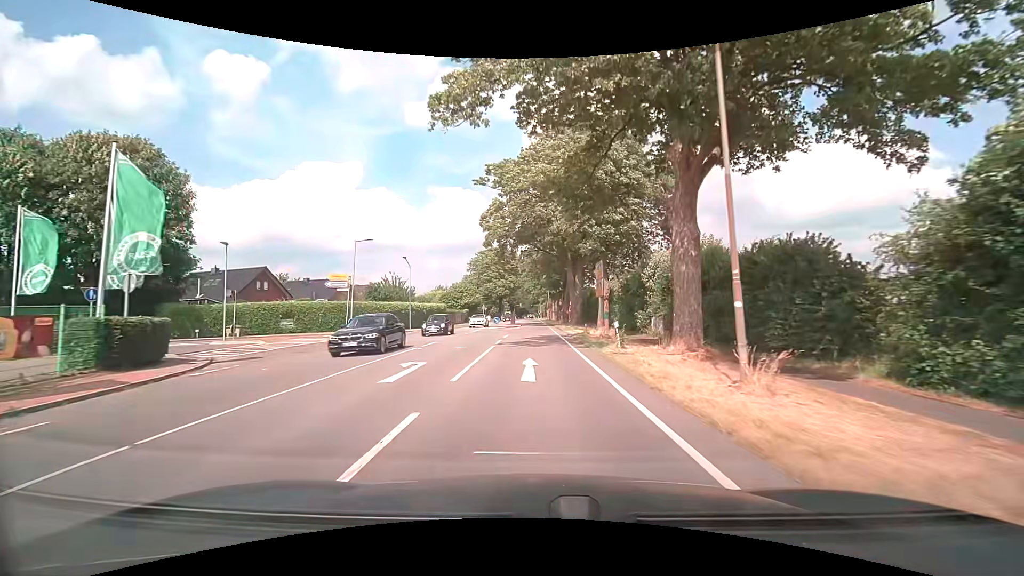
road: secondary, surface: asphalt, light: Day
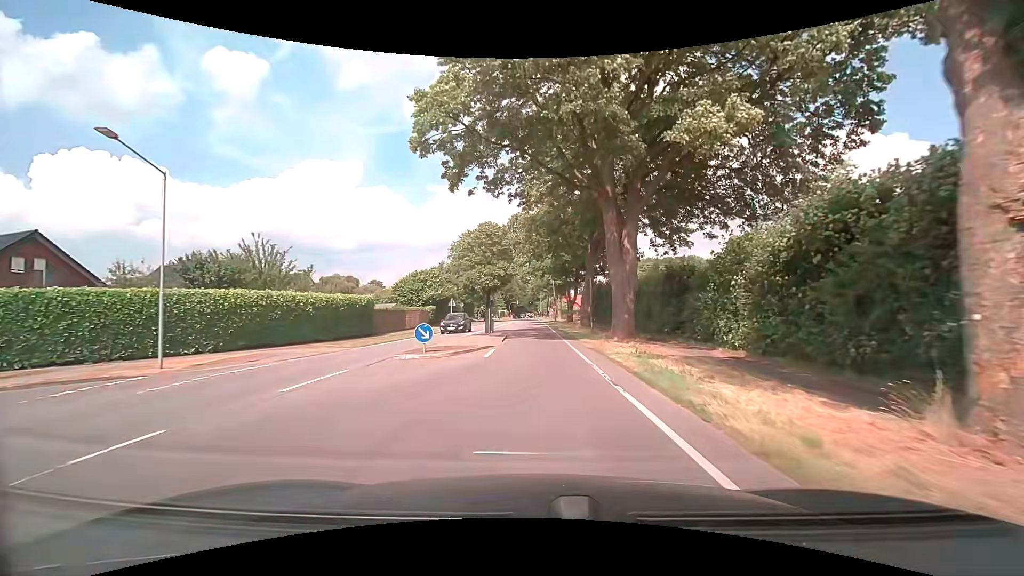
(0.0, +30.4) m; 0°
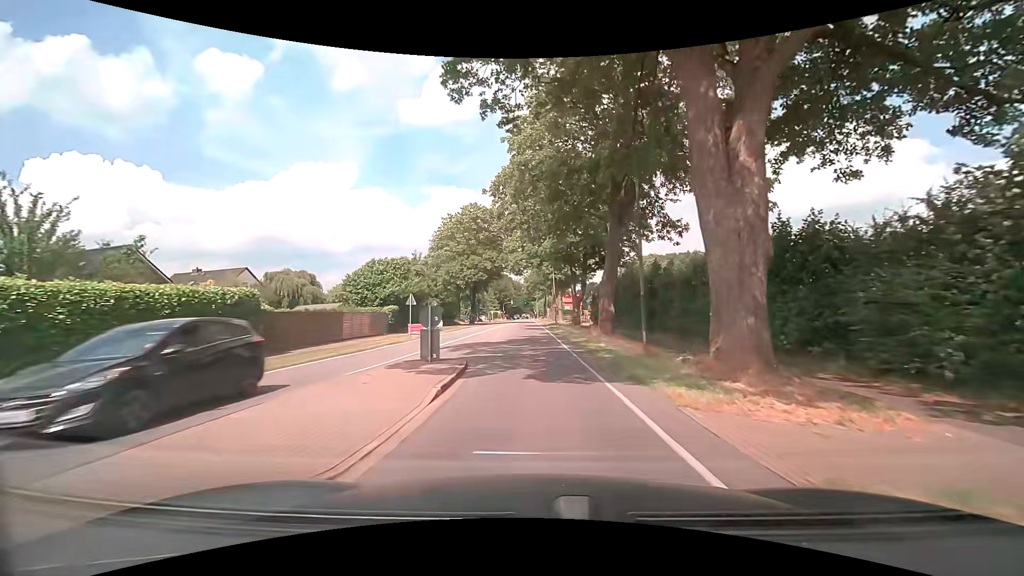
(0.0, +15.2) m; 0°
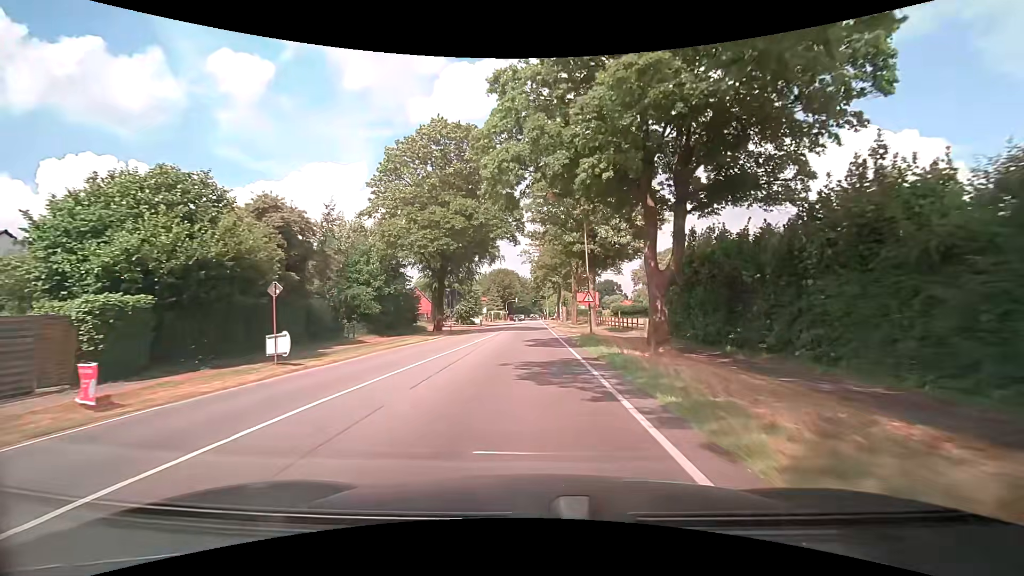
(-0.1, +30.8) m; 0°
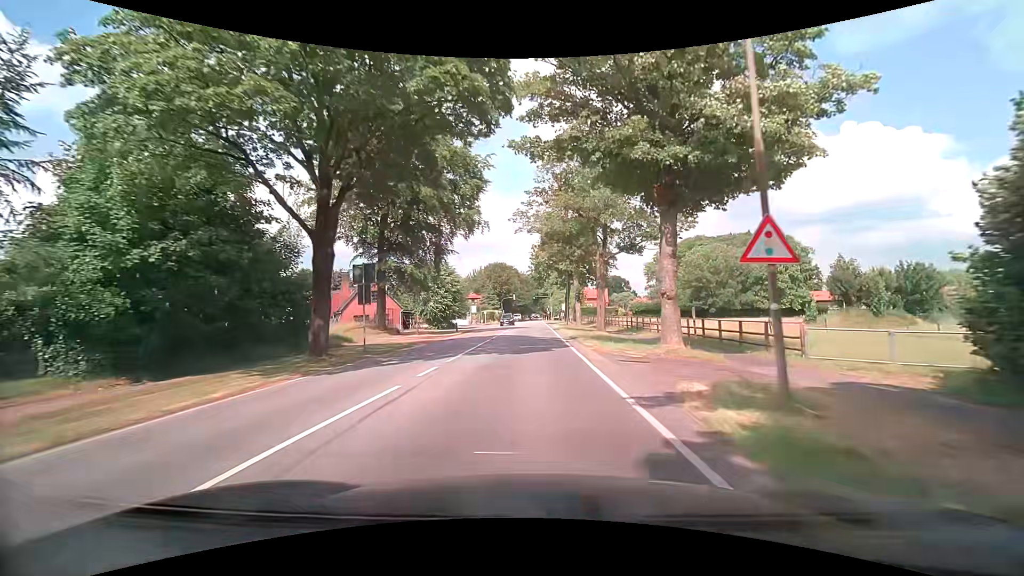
(-0.4, +23.4) m; -1°
(0, +10) (0, +20) (0, +30) (0, +40) (0, +50) (0, +60) (0, +70) (0, +80) (0, +90) (0, +100) m
